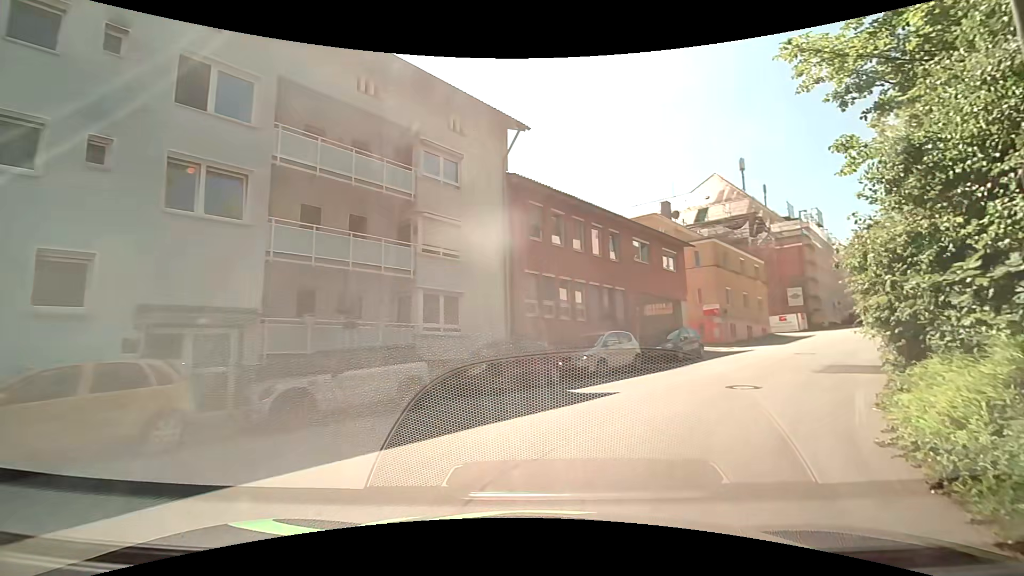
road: residential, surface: asphalt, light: Day
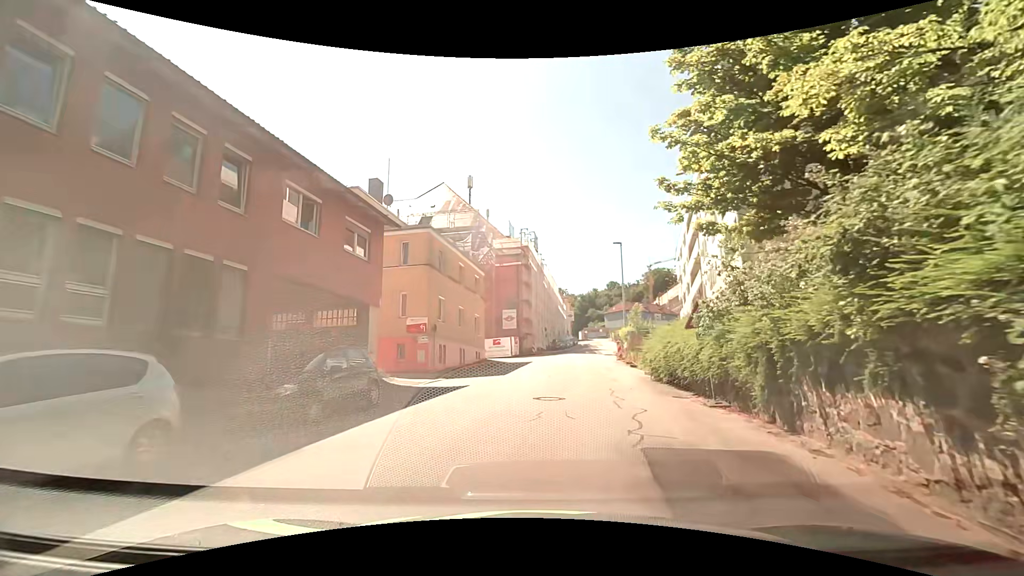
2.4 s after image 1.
(+4.5, +11.9) m; +32°
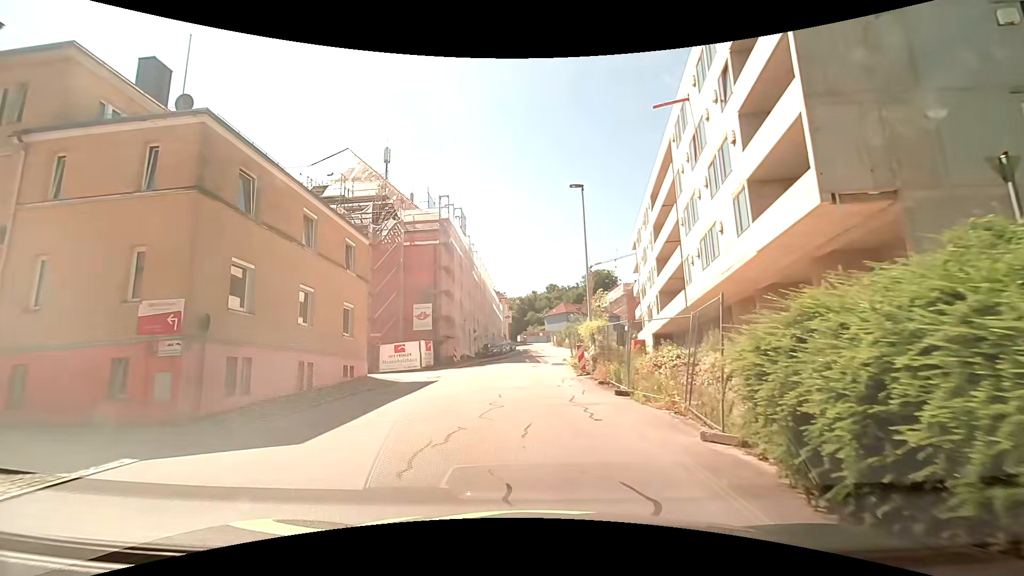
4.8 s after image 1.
(+1.5, +14.0) m; +8°
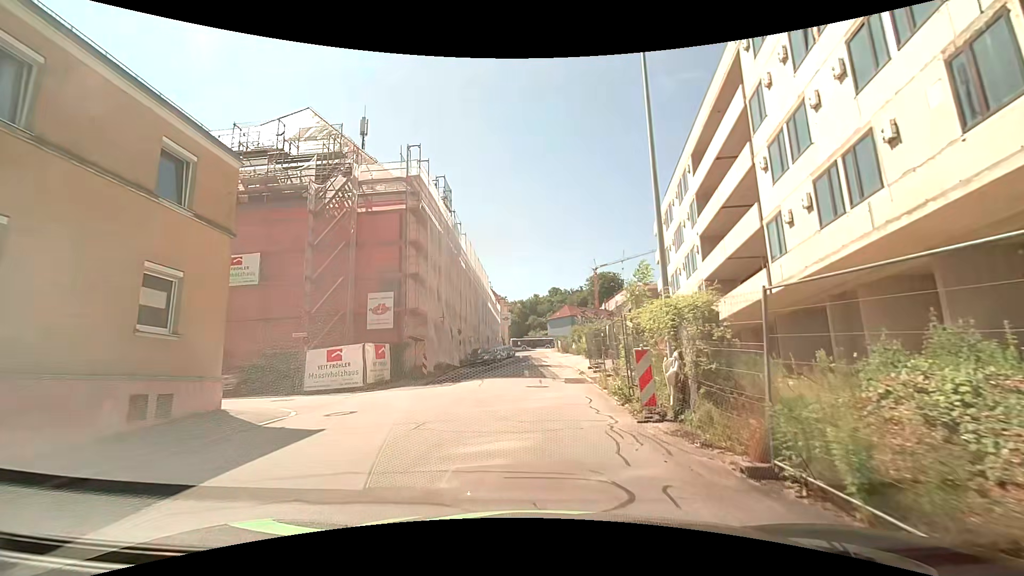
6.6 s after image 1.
(0.0, +11.6) m; 0°
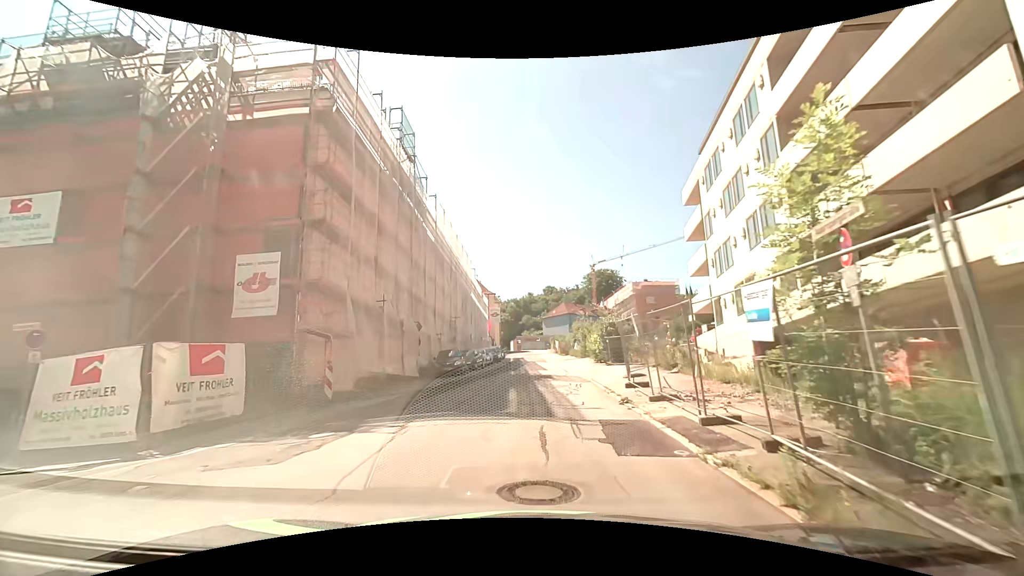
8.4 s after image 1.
(+0.1, +12.4) m; 0°
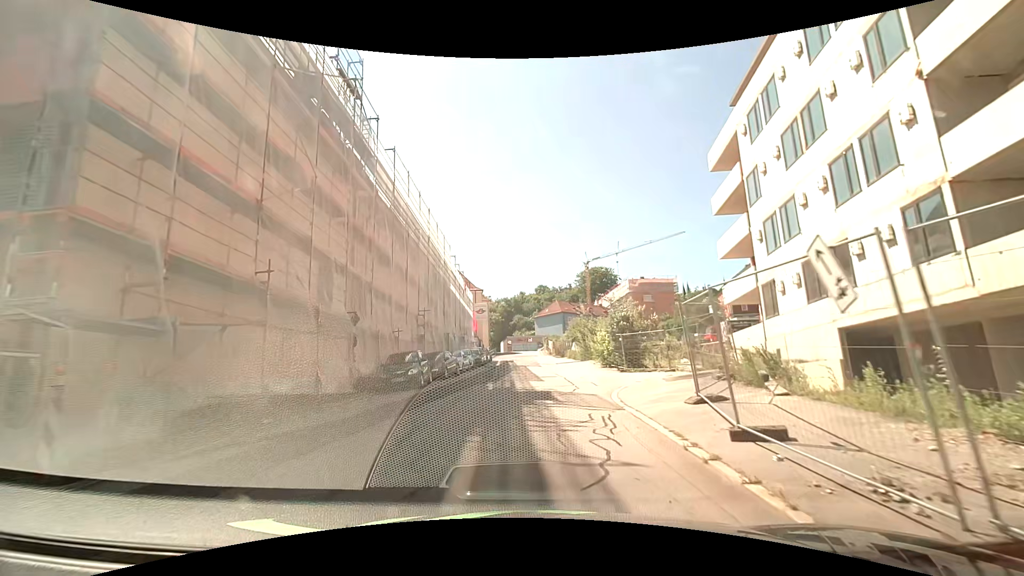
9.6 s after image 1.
(+0.1, +8.6) m; +1°
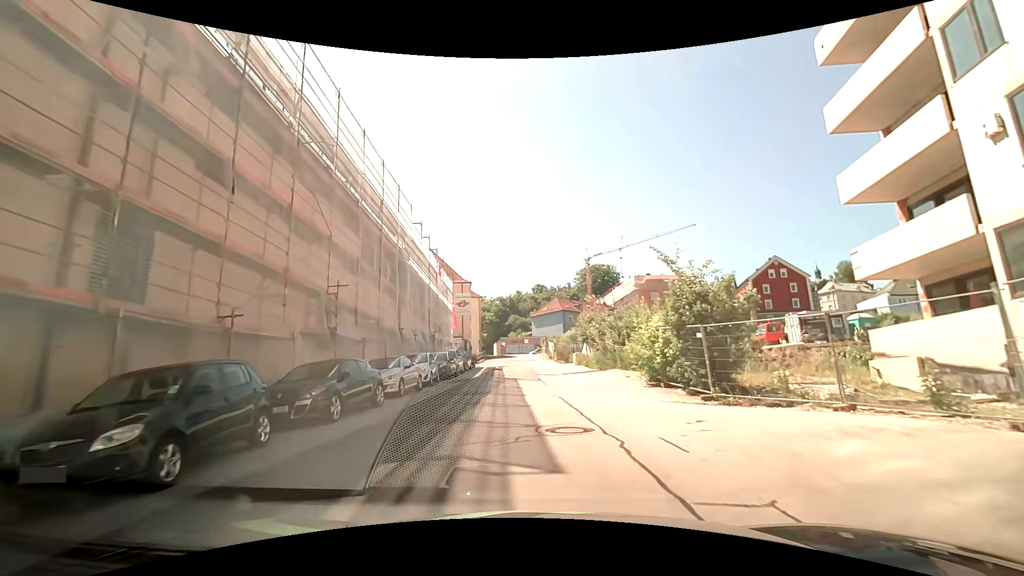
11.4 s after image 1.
(+0.1, +13.4) m; 0°
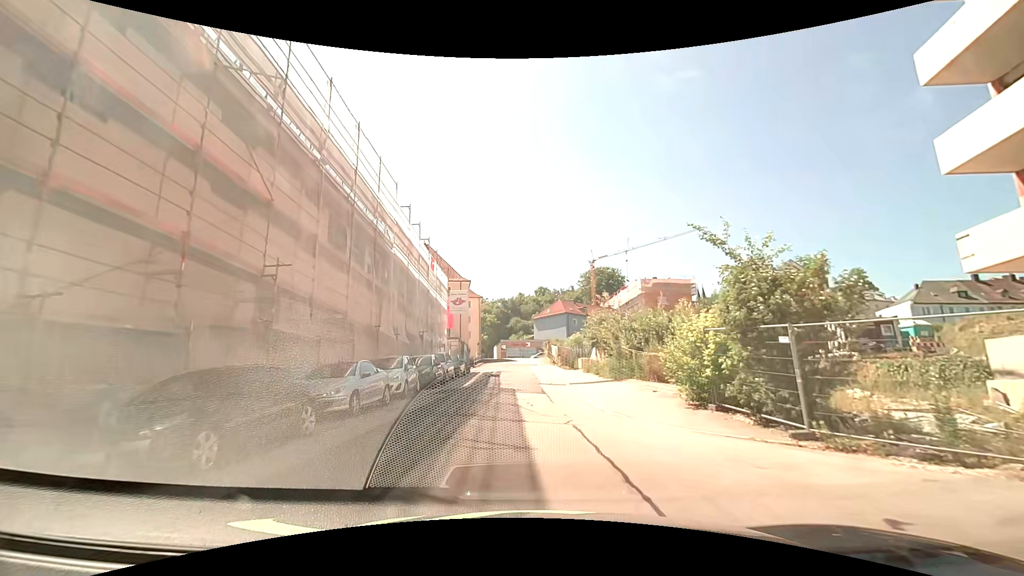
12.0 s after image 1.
(+0.1, +4.5) m; +1°
(0, +10) (0, +20) (-1, +30) (-1, +40) (-2, +50) (-2, +60) (-3, +70) (-3, +80) (-5, +90) (-13, +94) m
